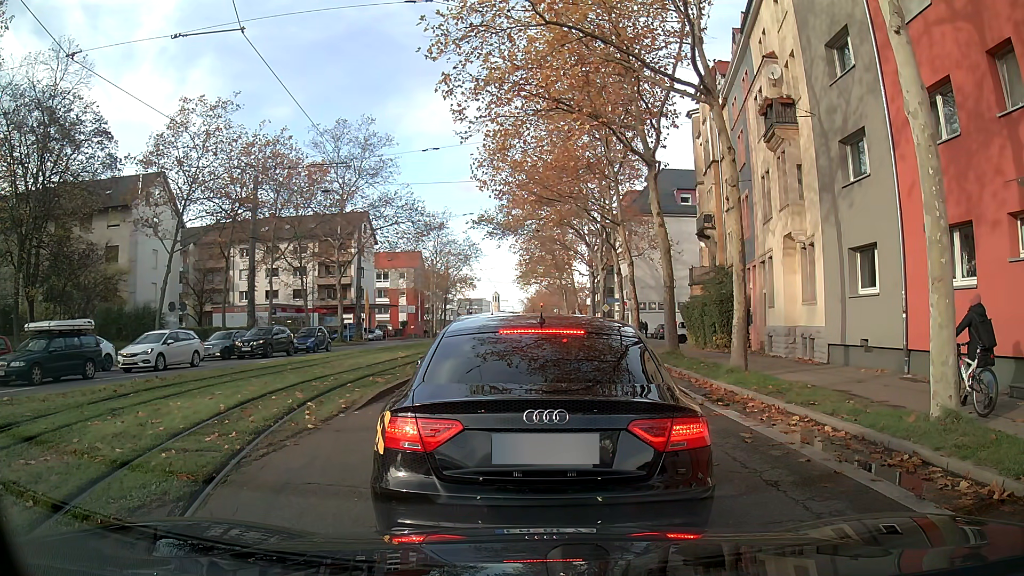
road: secondary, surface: asphalt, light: Day
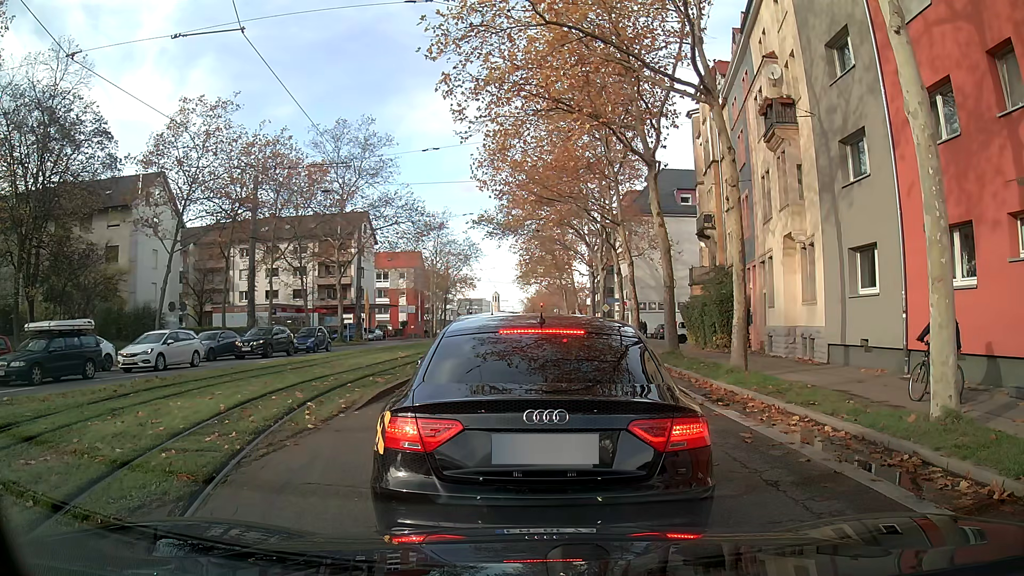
(0.0, 0.0) m; 0°
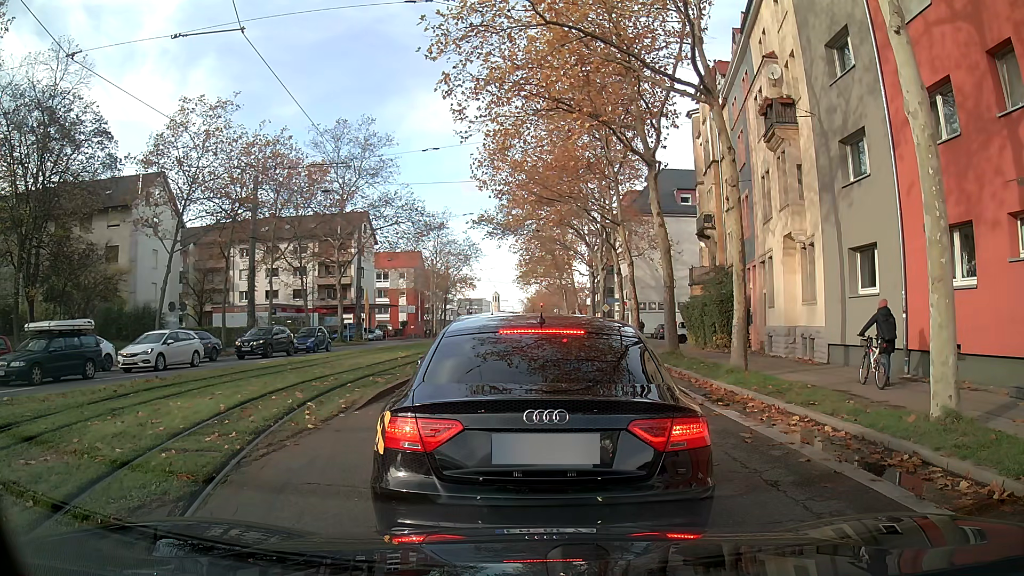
(0.0, 0.0) m; 0°
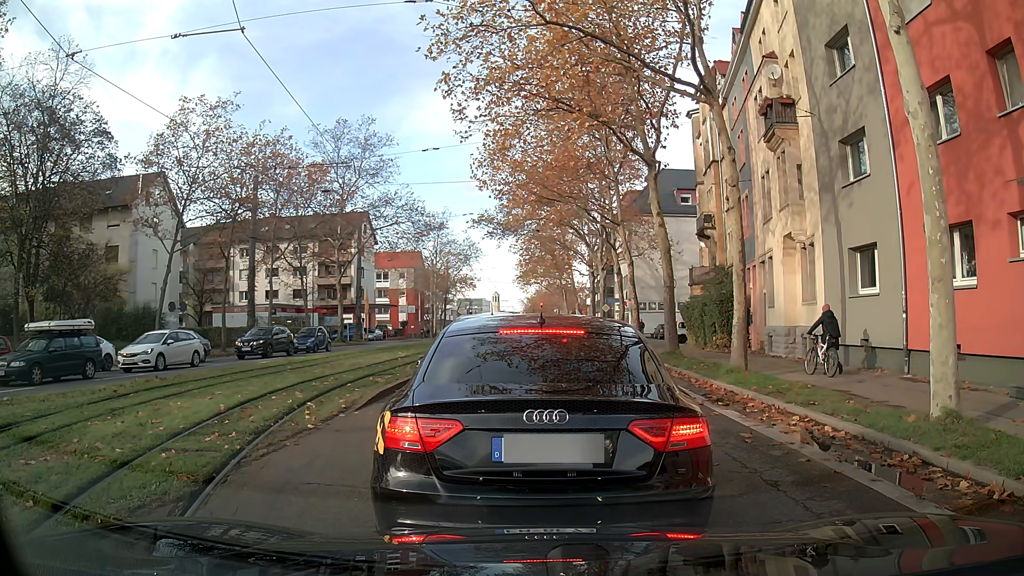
(0.0, 0.0) m; 0°
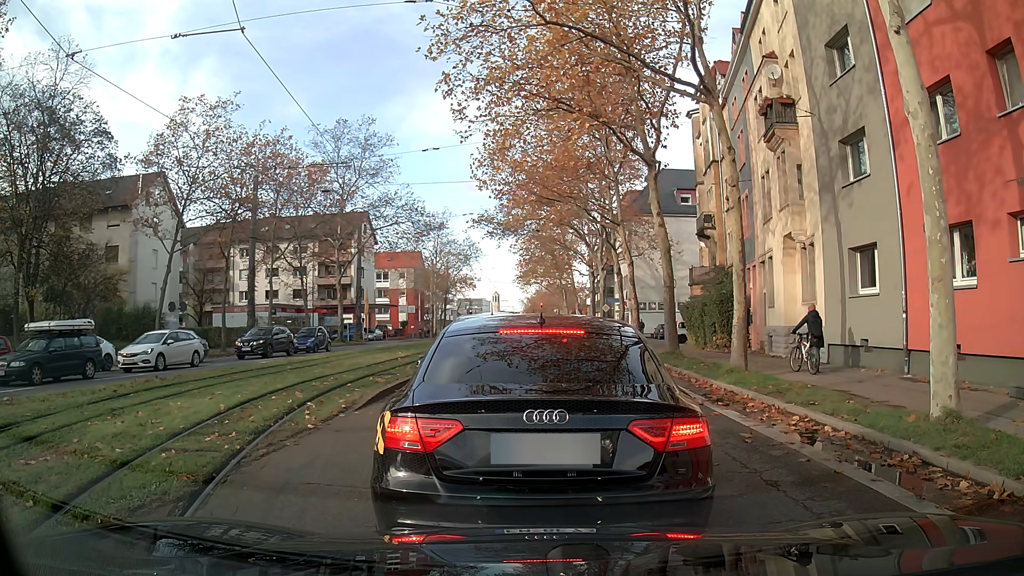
(0.0, 0.0) m; 0°
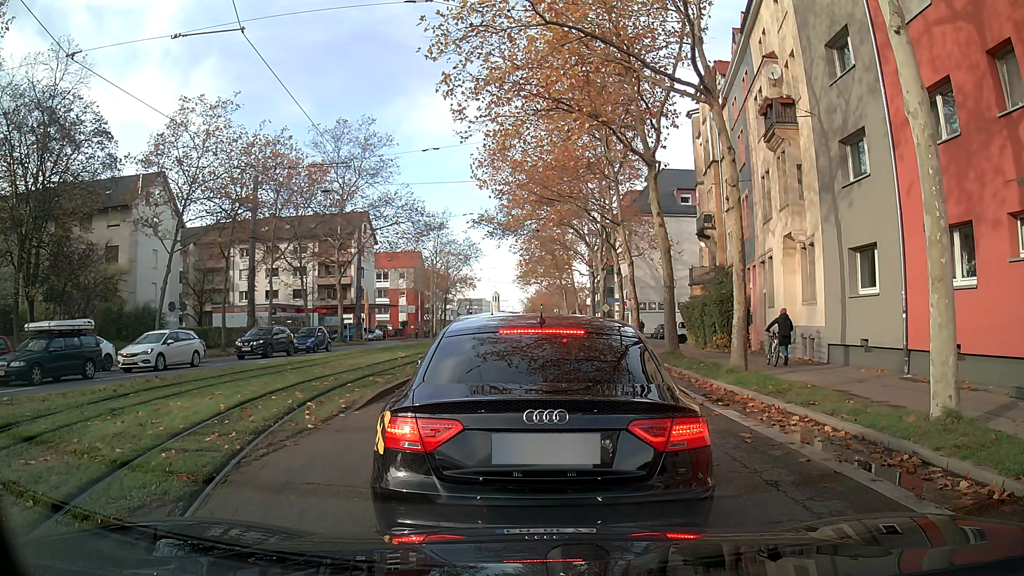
(0.0, 0.0) m; 0°
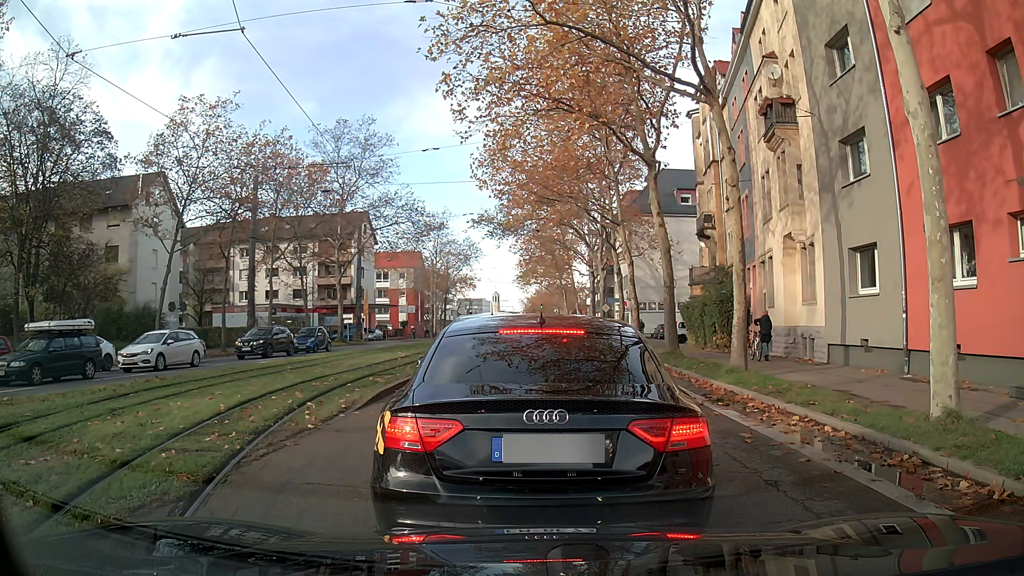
(0.0, 0.0) m; 0°
